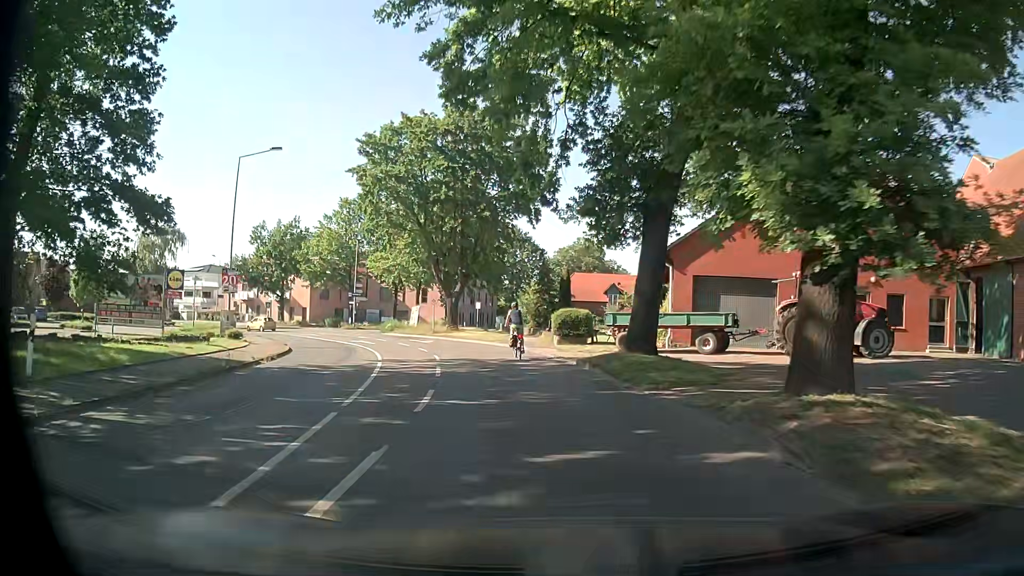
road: secondary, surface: asphalt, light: Day
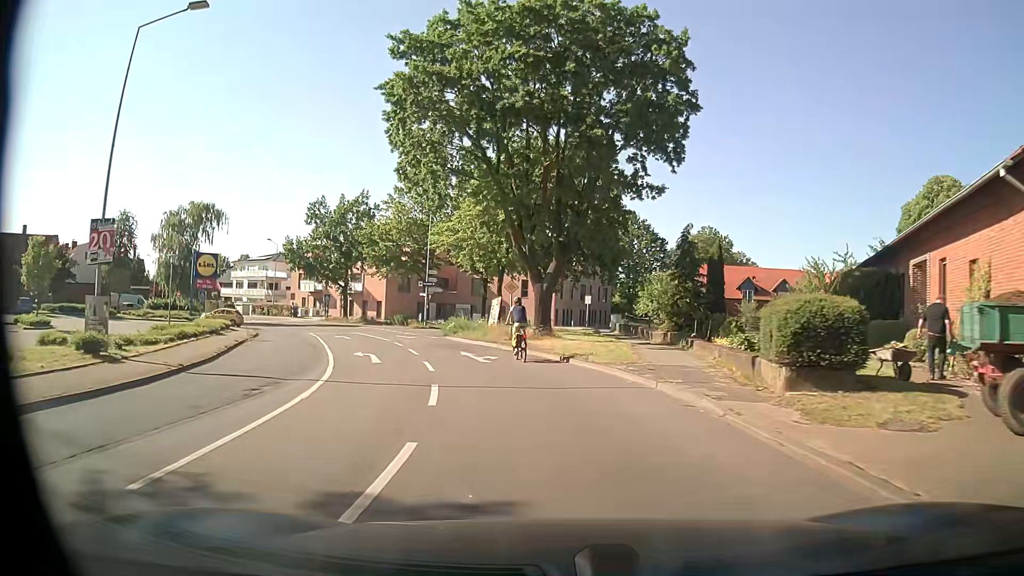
(-1.5, +17.6) m; -8°
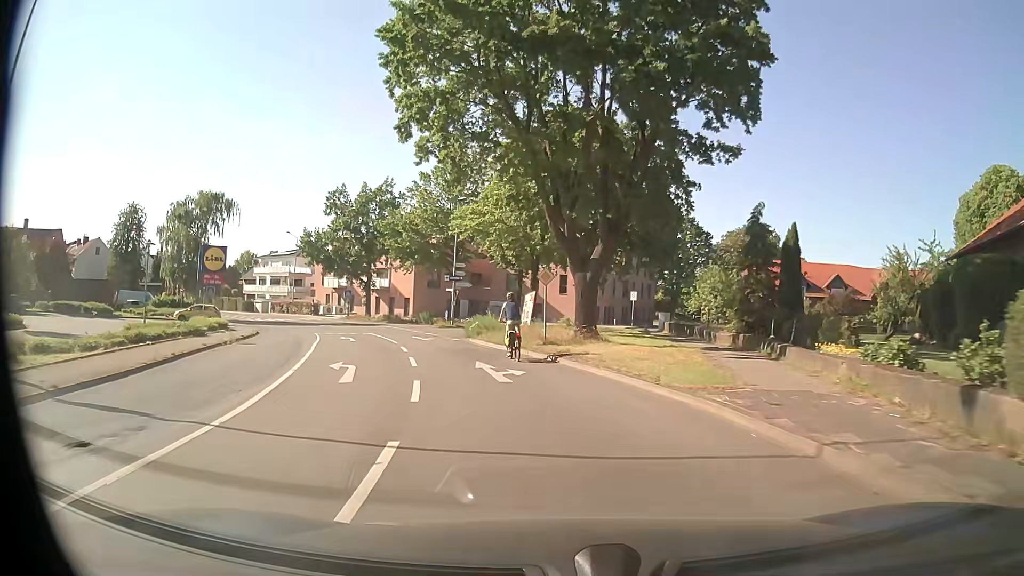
(-0.3, +6.0) m; -5°
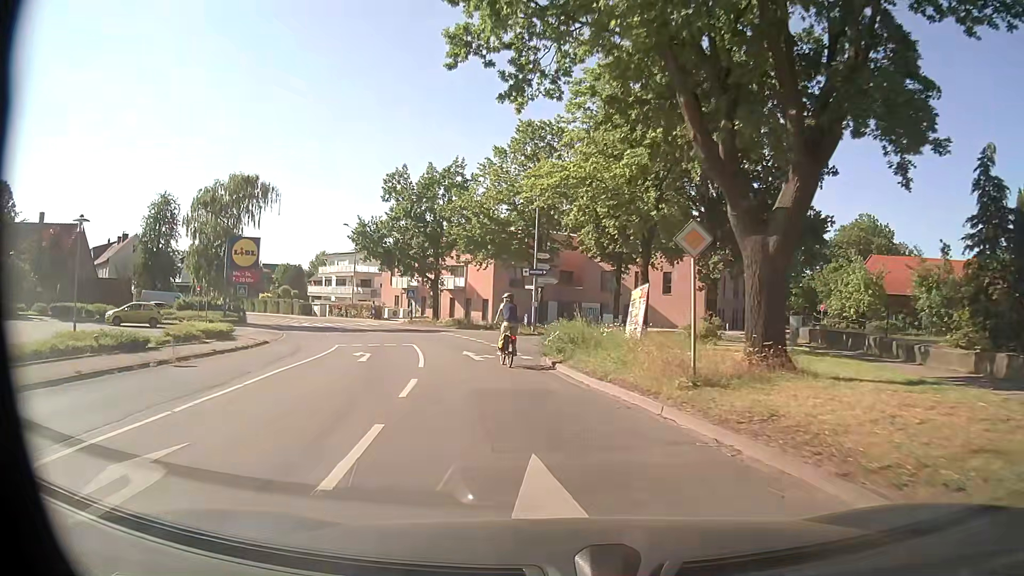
(-0.7, +11.4) m; -8°
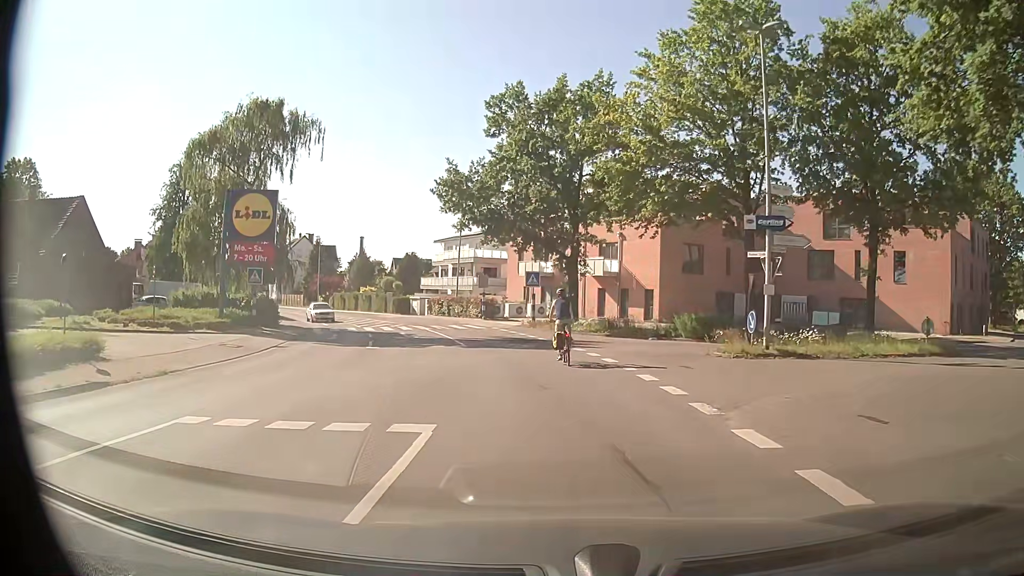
(-2.6, +21.7) m; -13°
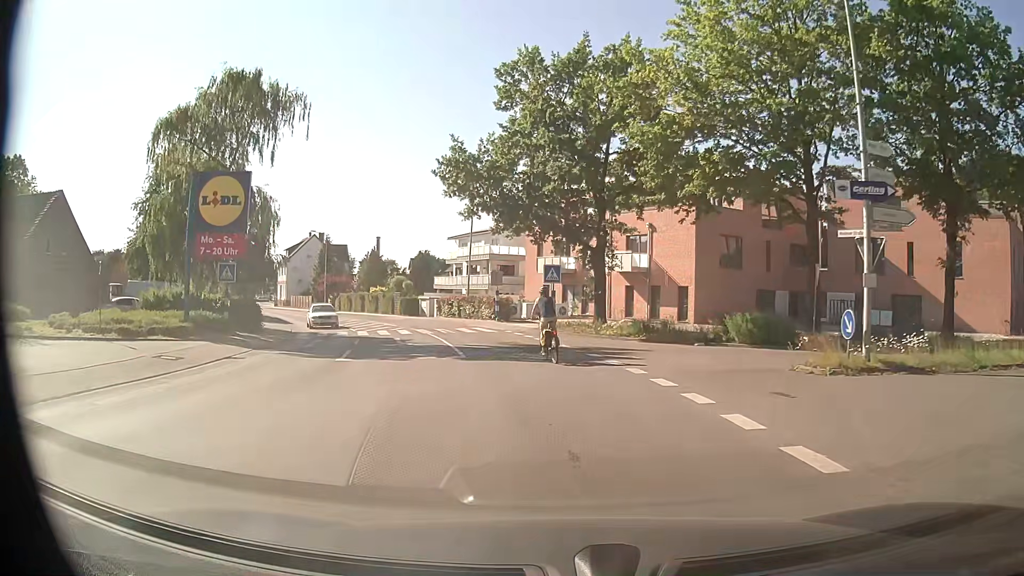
(-0.1, +5.4) m; -2°
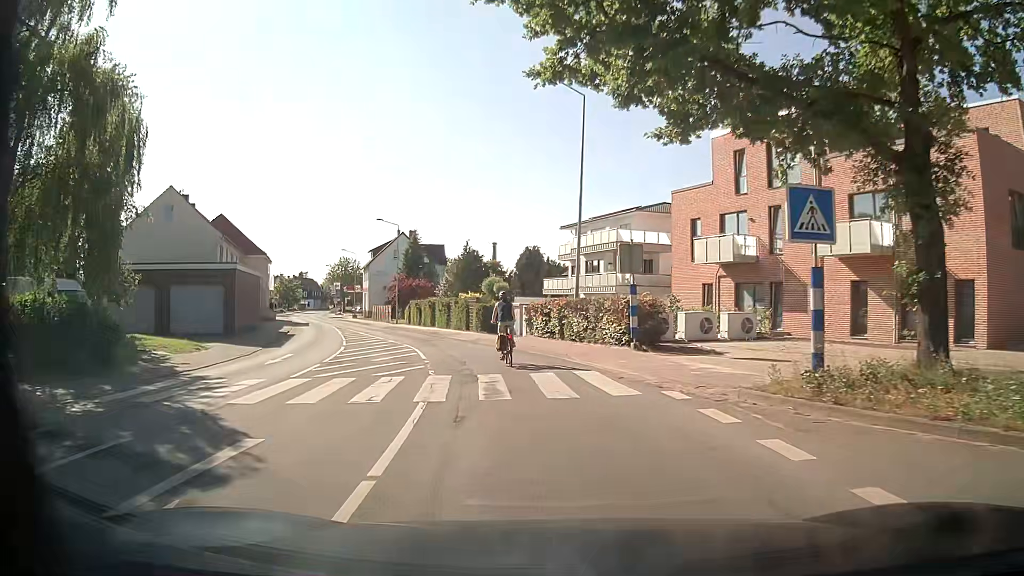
(-1.4, +21.4) m; -10°
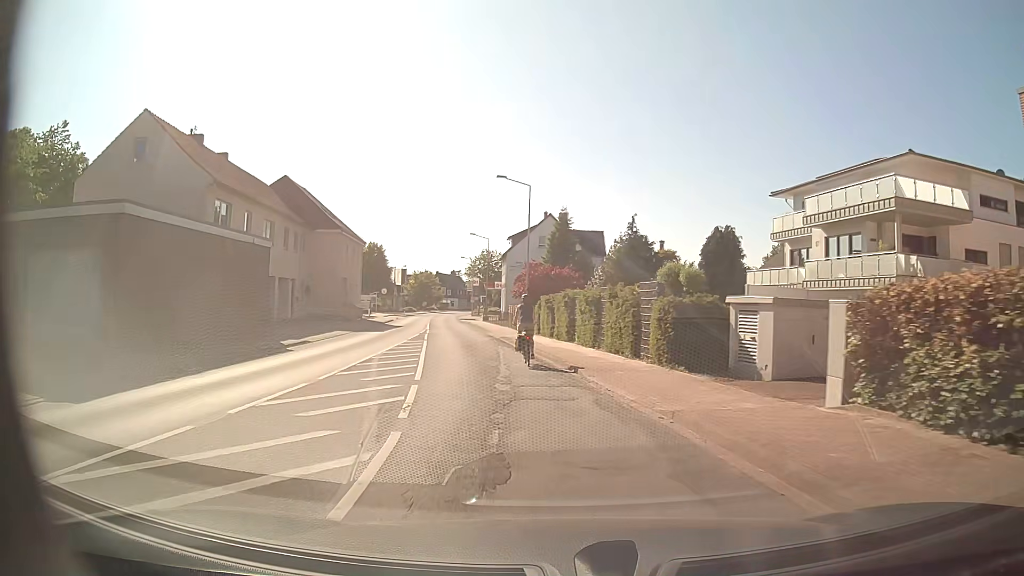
(-2.6, +21.4) m; -14°
(-1, +10) (-2, +20) (-4, +30) (-6, +39) (-8, +49) (-10, +59) (-12, +69) (-14, +79) (-16, +89) (-18, +98) m
